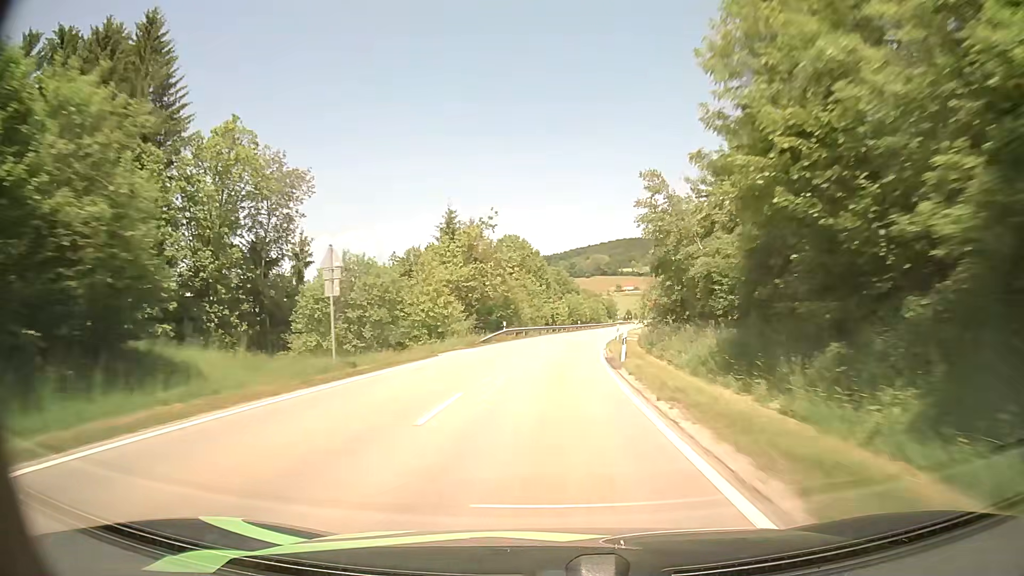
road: secondary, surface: asphalt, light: Day
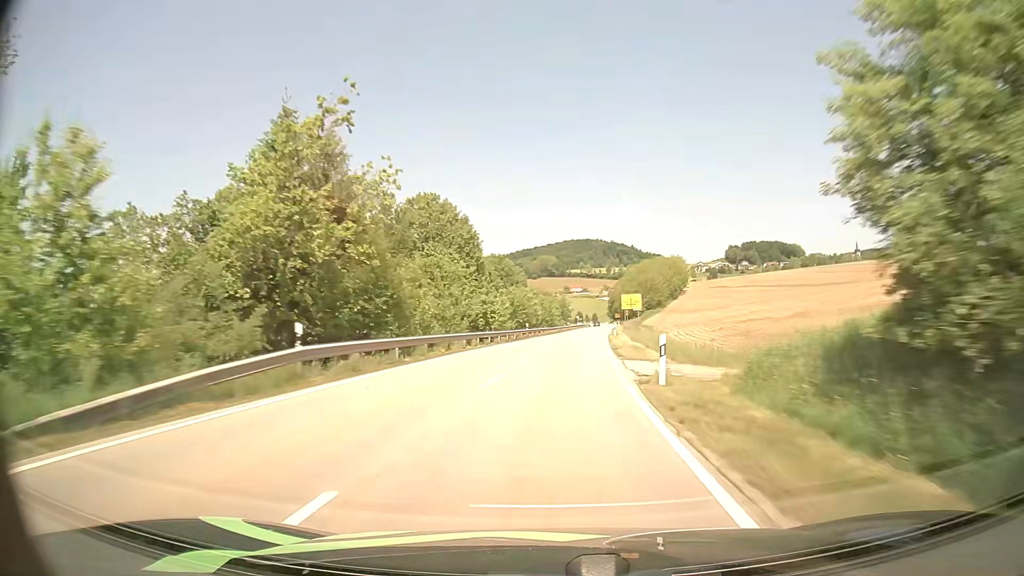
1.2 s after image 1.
(+1.4, +32.5) m; +5°
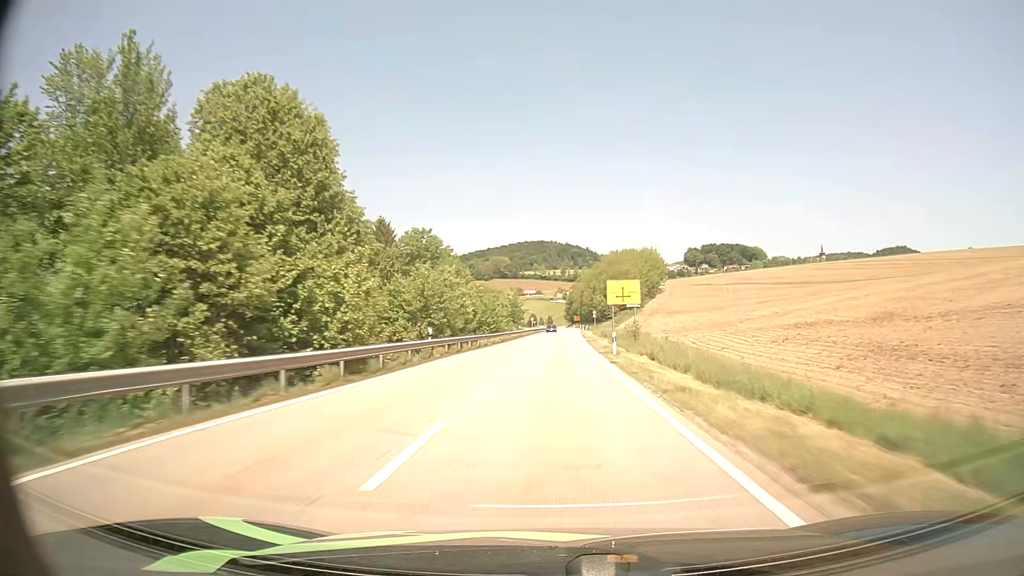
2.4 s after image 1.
(+1.2, +32.6) m; +4°
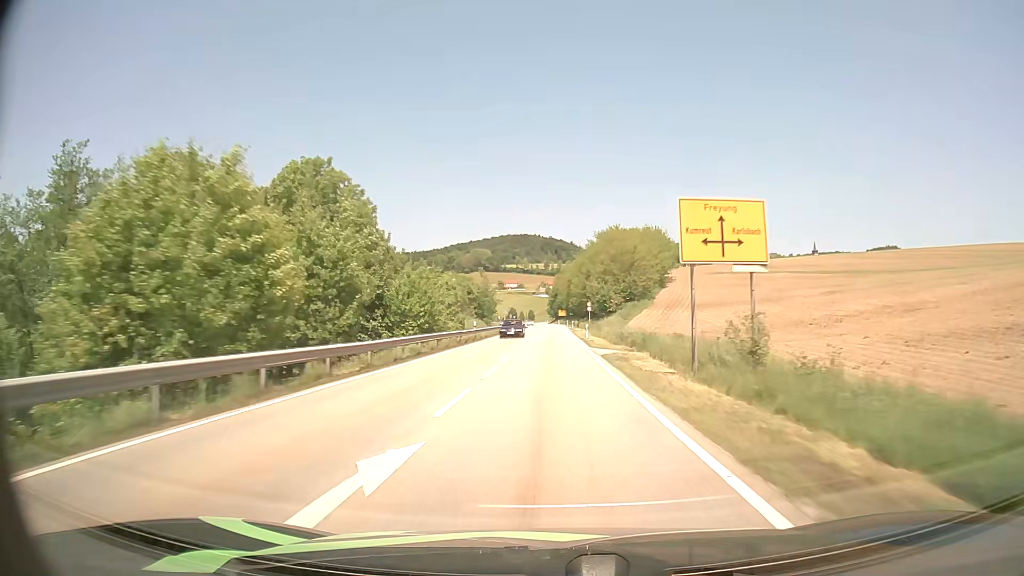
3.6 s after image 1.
(+0.6, +32.4) m; +2°
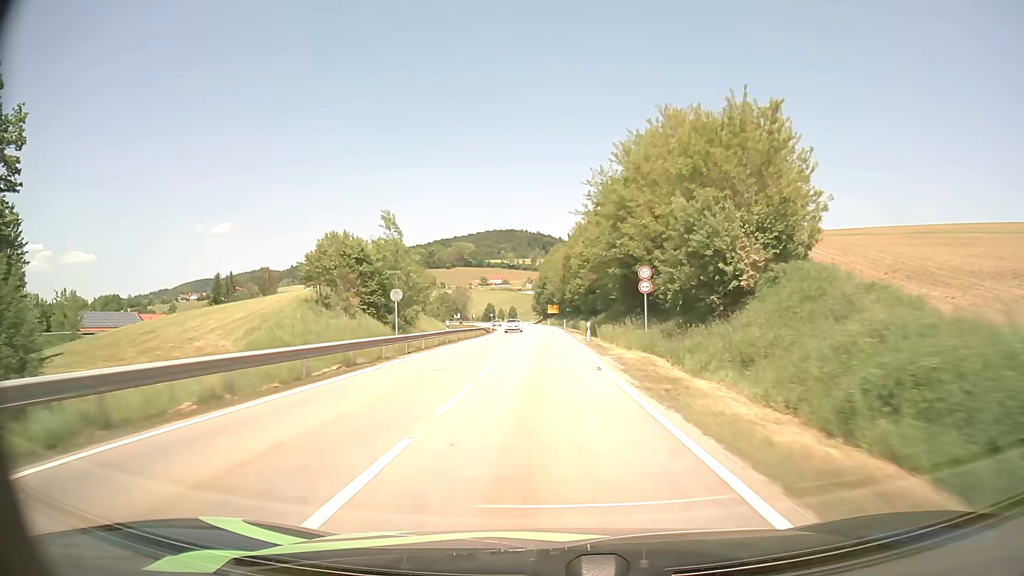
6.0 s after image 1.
(+0.4, +60.7) m; +1°
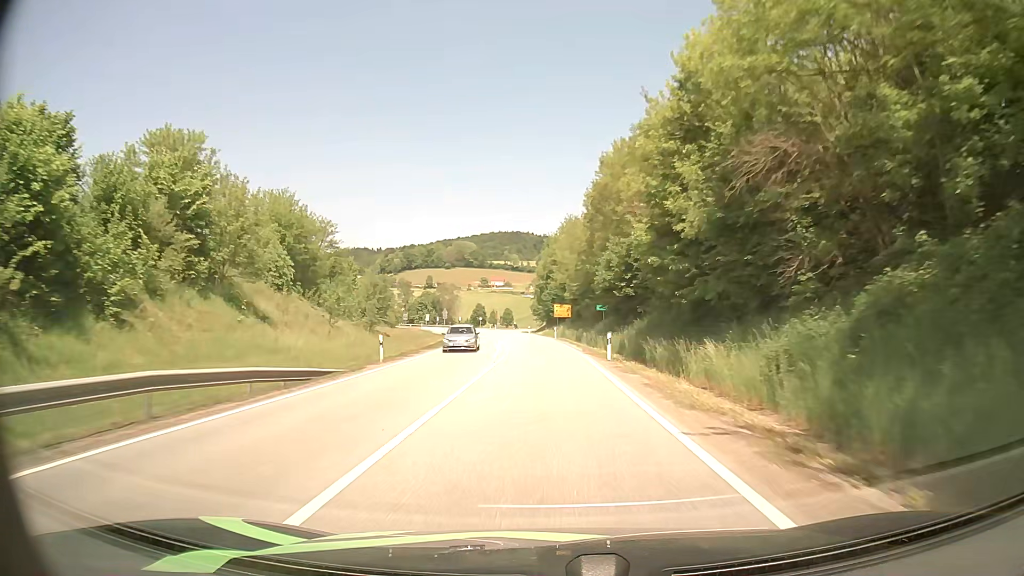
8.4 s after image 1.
(-0.4, +54.2) m; -1°
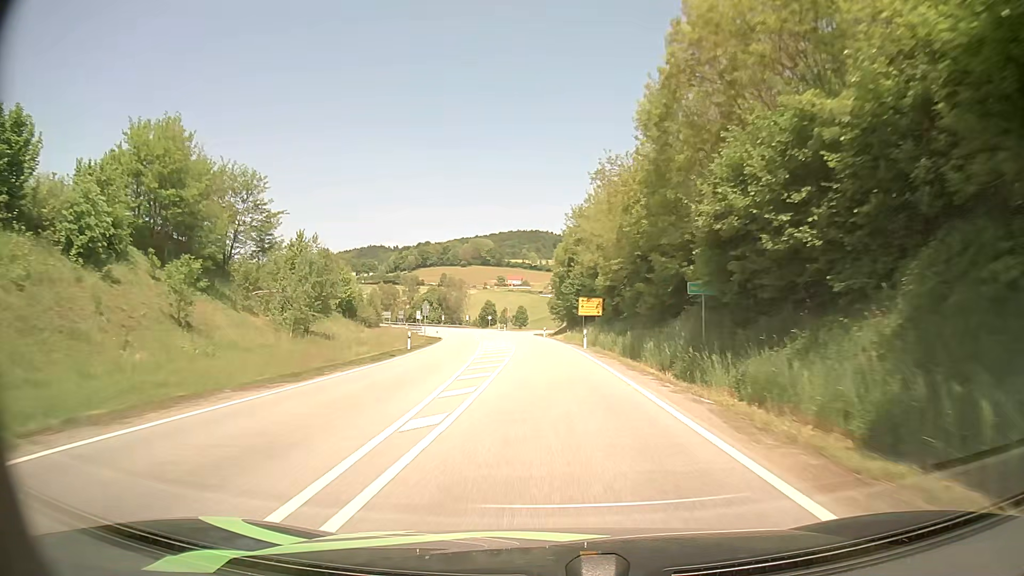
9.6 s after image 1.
(-0.3, +26.5) m; -2°
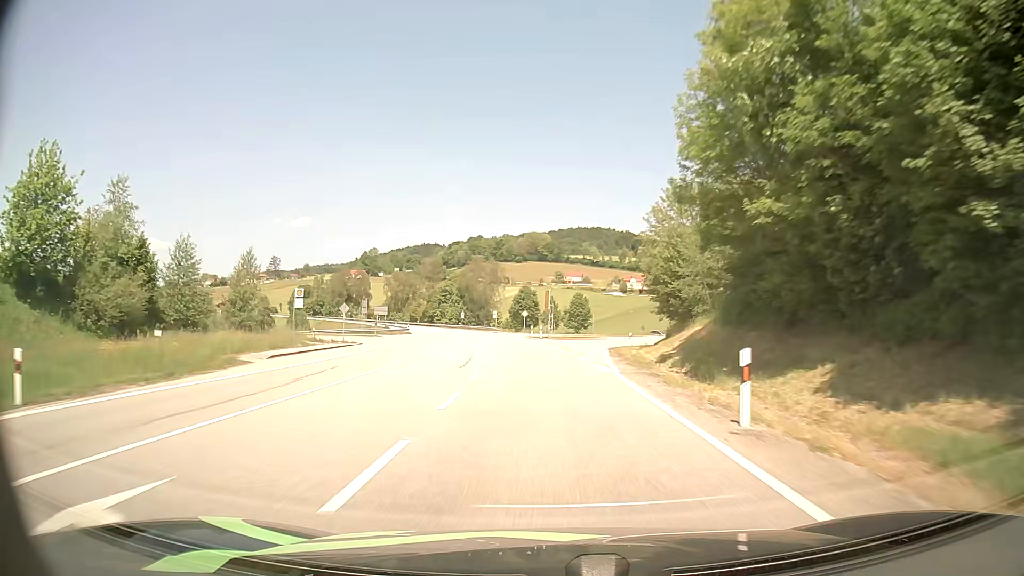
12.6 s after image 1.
(-1.6, +67.7) m; -5°
(0, +10) (0, +20) (-1, +30) (-2, +40) (-3, +50) (-4, +60) (-6, +70) (-7, +80) (-9, +89) (-11, +99) m
